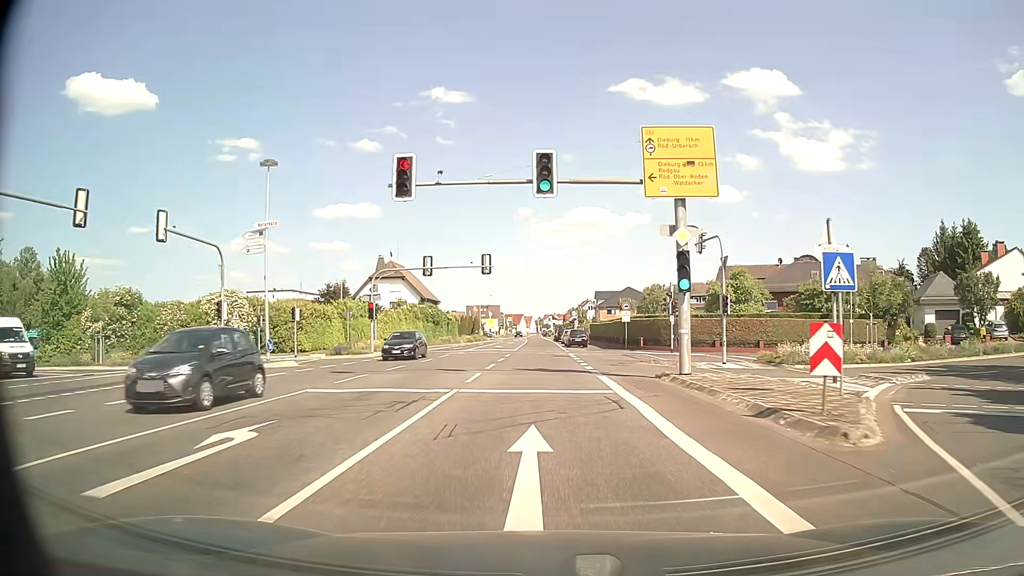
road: primary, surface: asphalt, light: Day
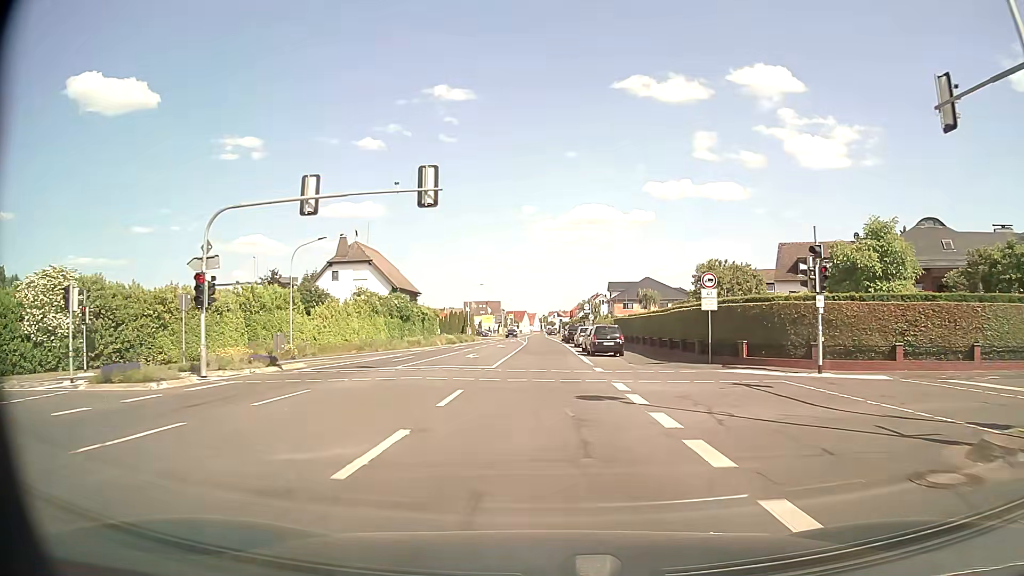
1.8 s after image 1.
(-0.1, +24.0) m; 0°
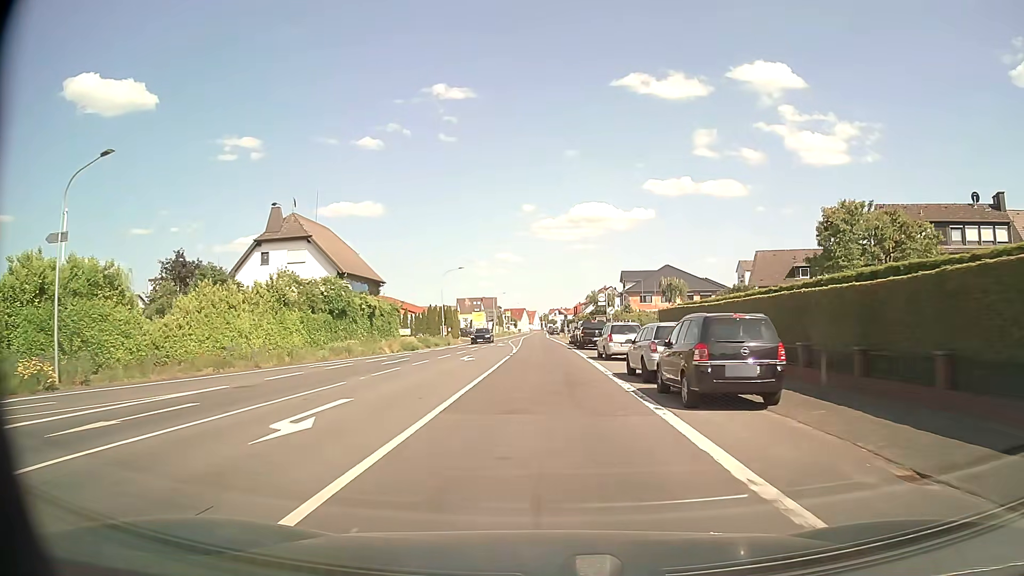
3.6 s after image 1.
(-0.1, +23.5) m; 0°
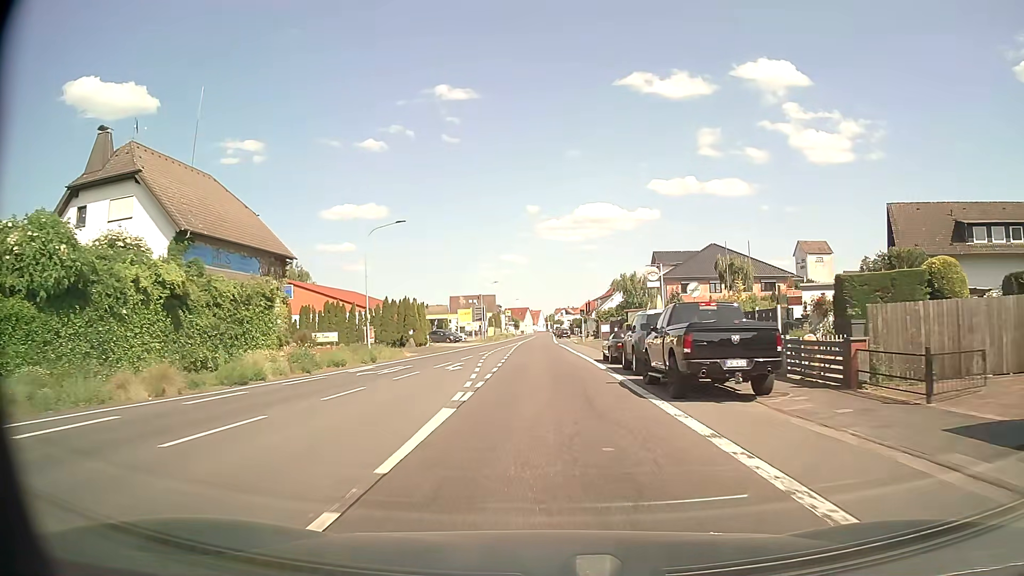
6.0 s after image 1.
(-0.2, +30.5) m; -1°
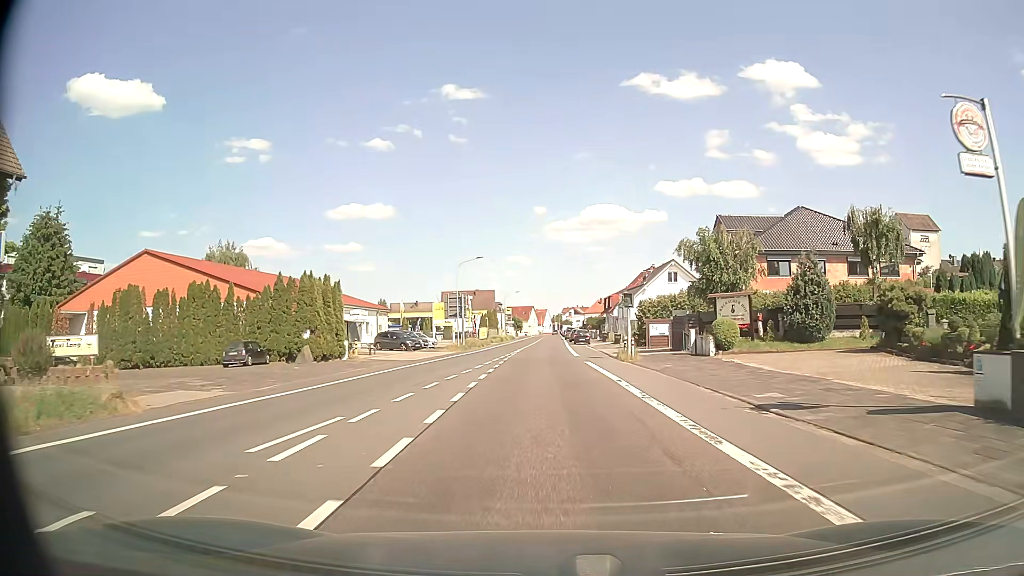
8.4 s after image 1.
(-0.2, +30.3) m; 0°
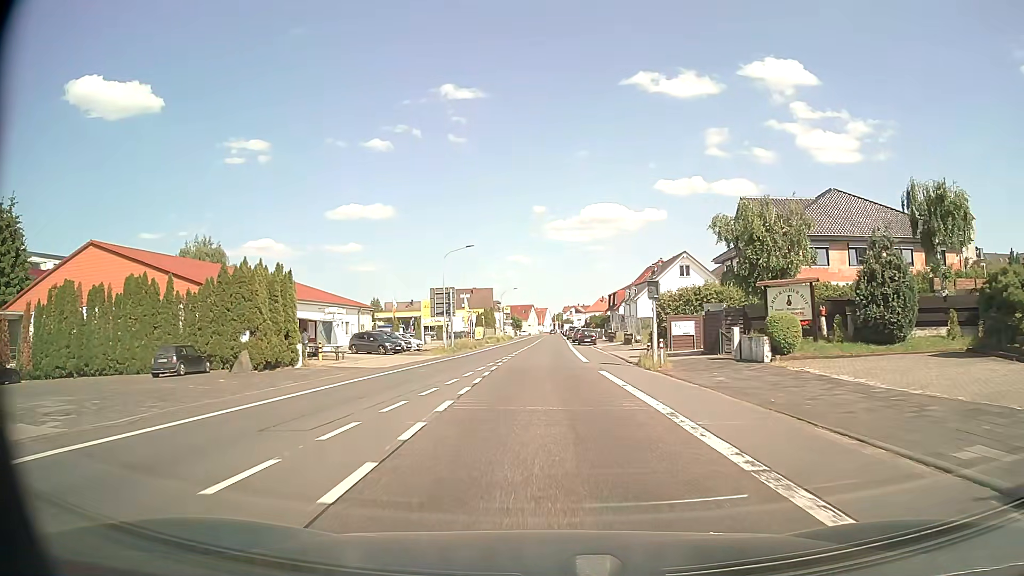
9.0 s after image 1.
(0.0, +7.5) m; 0°
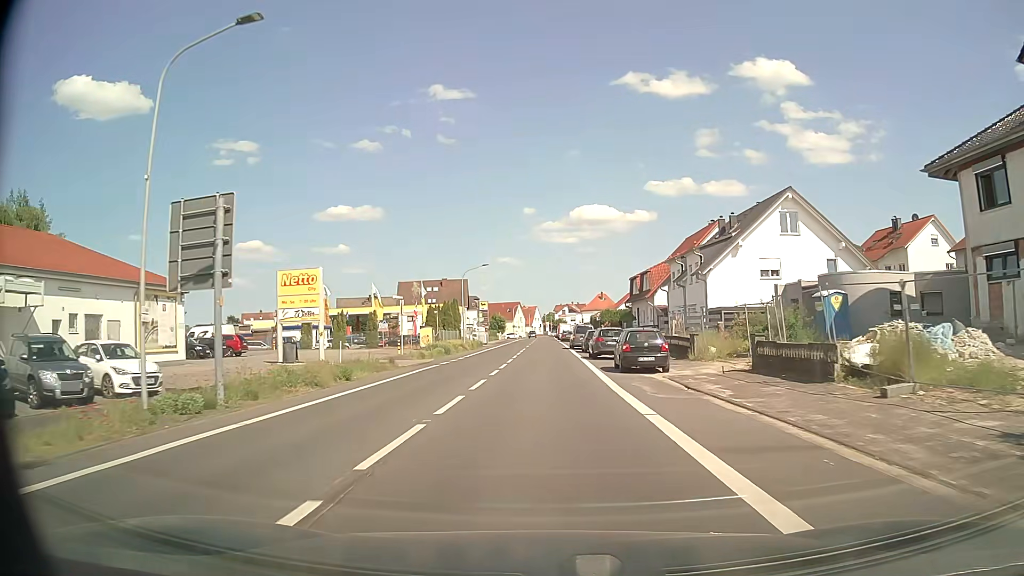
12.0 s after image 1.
(+0.1, +37.5) m; +1°
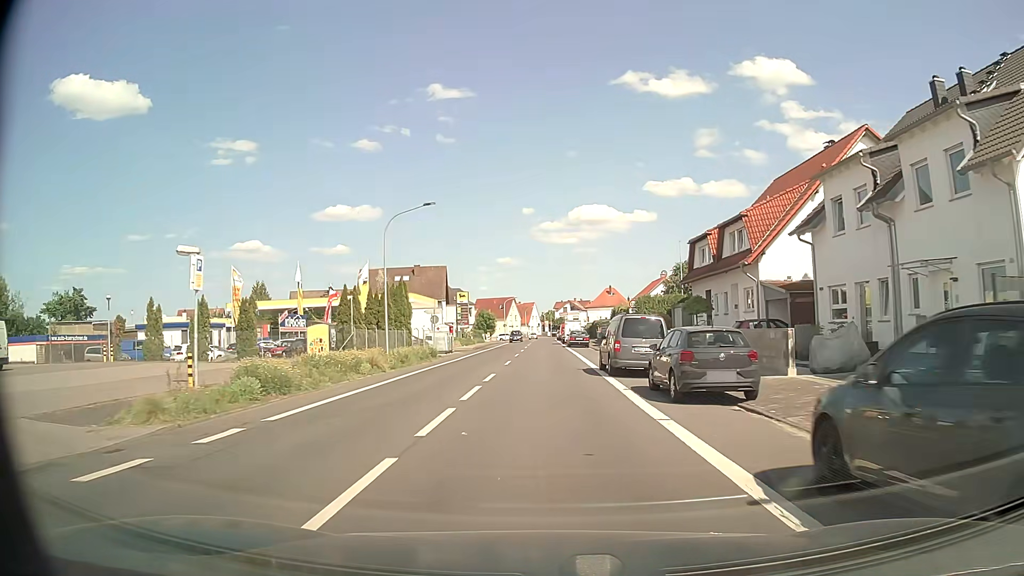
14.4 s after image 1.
(-0.1, +29.6) m; 0°
(0, +10) (0, +20) (0, +30) (0, +40) (0, +50) (0, +60) (0, +70) (0, +80) (0, +90) (0, +100) m
